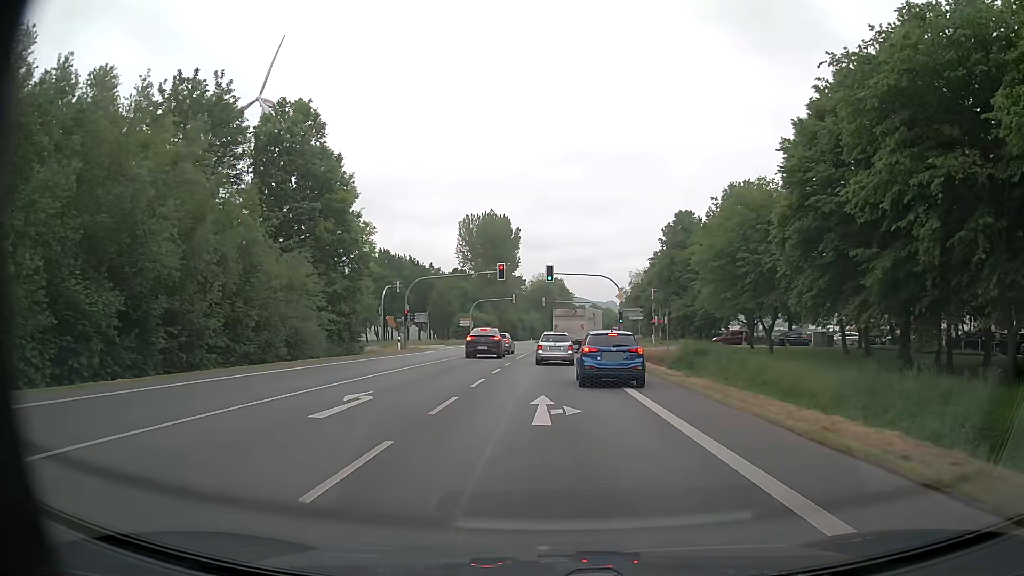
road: primary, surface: asphalt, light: Day
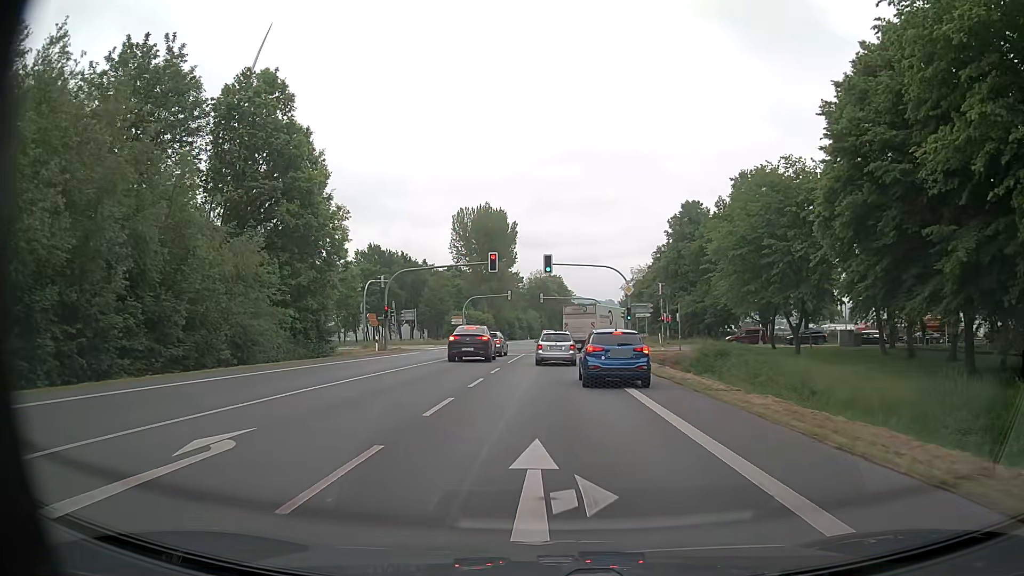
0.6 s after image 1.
(0.0, +6.4) m; 0°
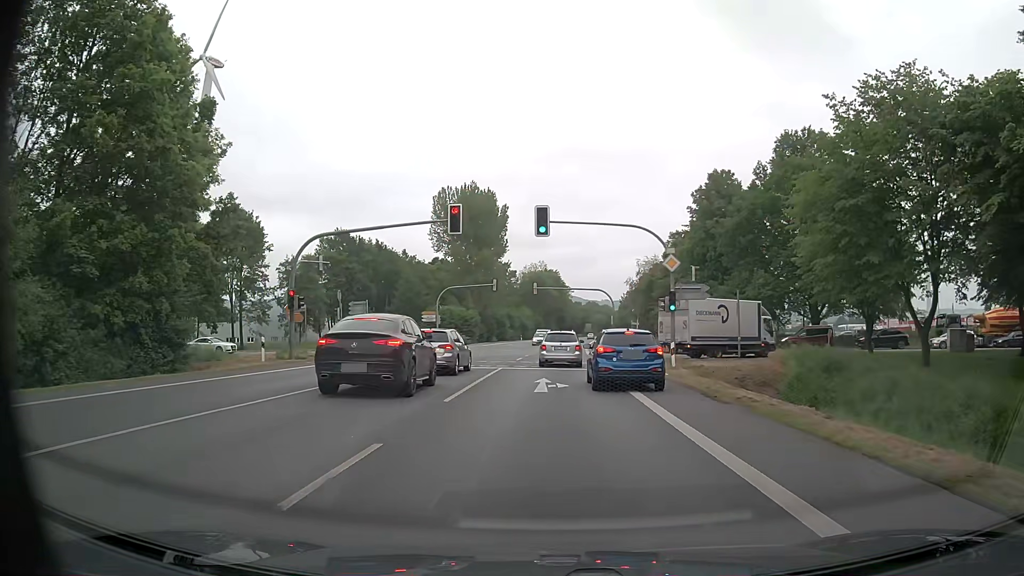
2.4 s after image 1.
(0.0, +18.0) m; 0°
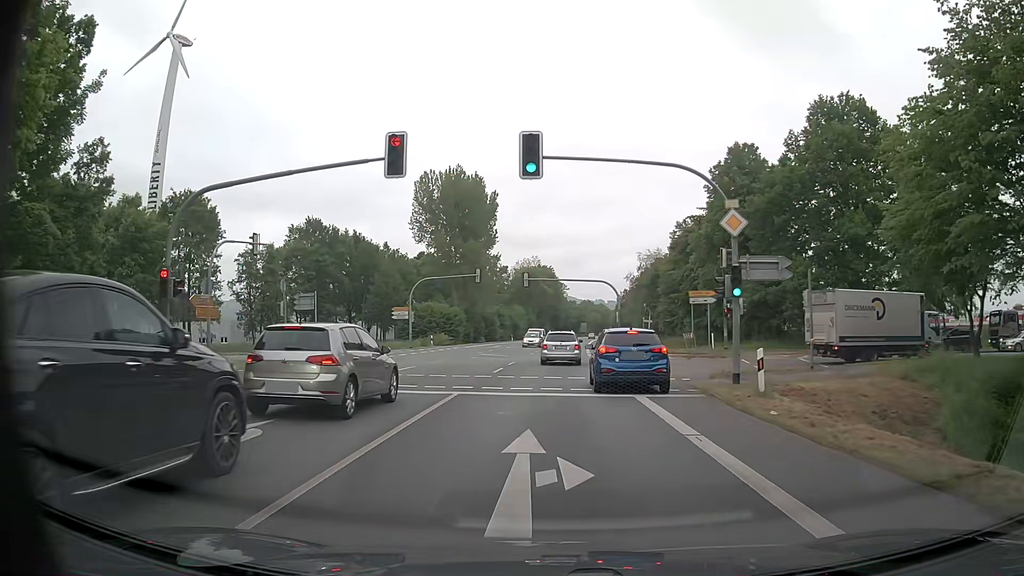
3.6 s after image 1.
(0.0, +11.1) m; 0°
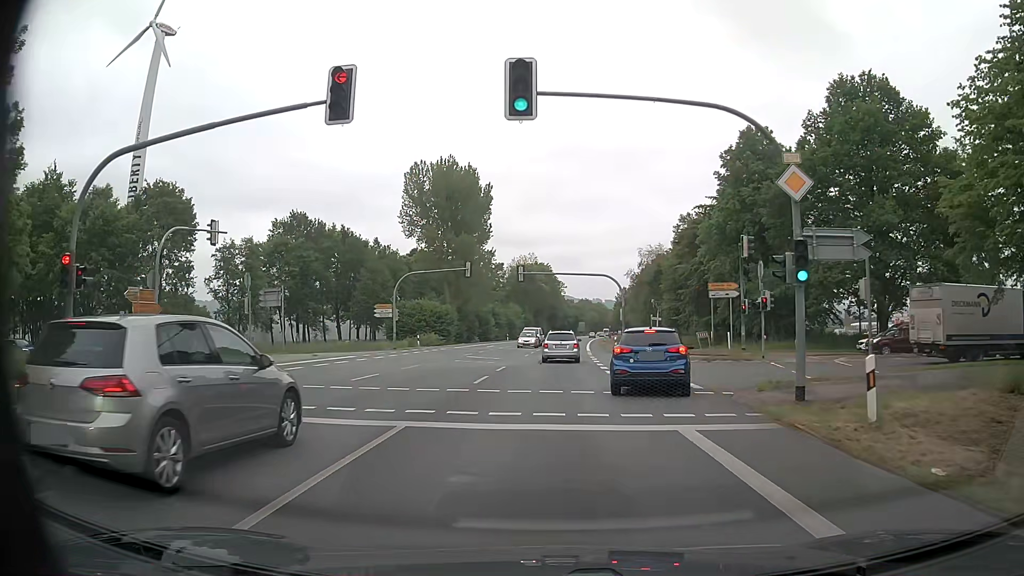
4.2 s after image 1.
(0.0, +5.2) m; 0°
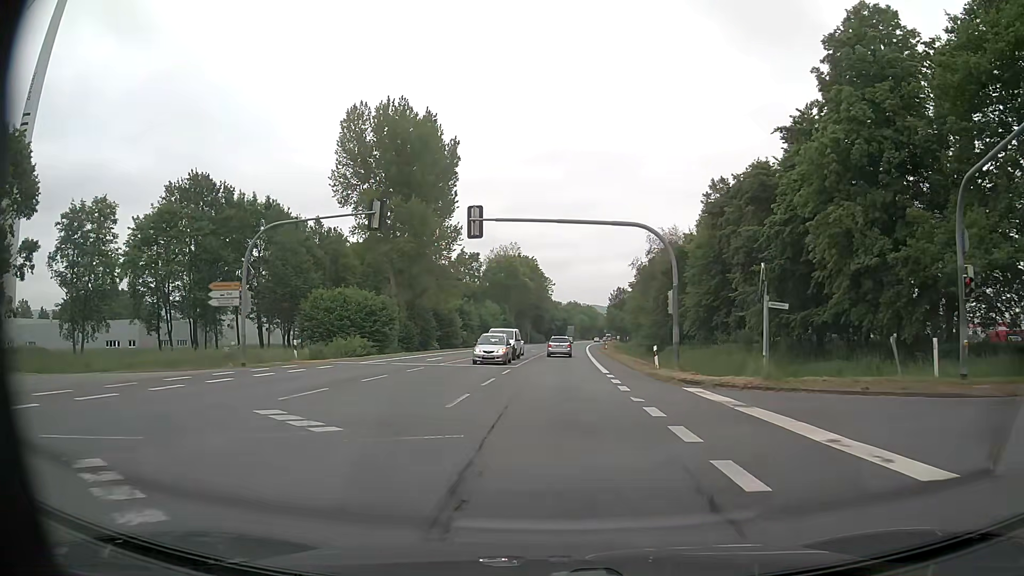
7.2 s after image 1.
(+0.3, +26.5) m; +1°
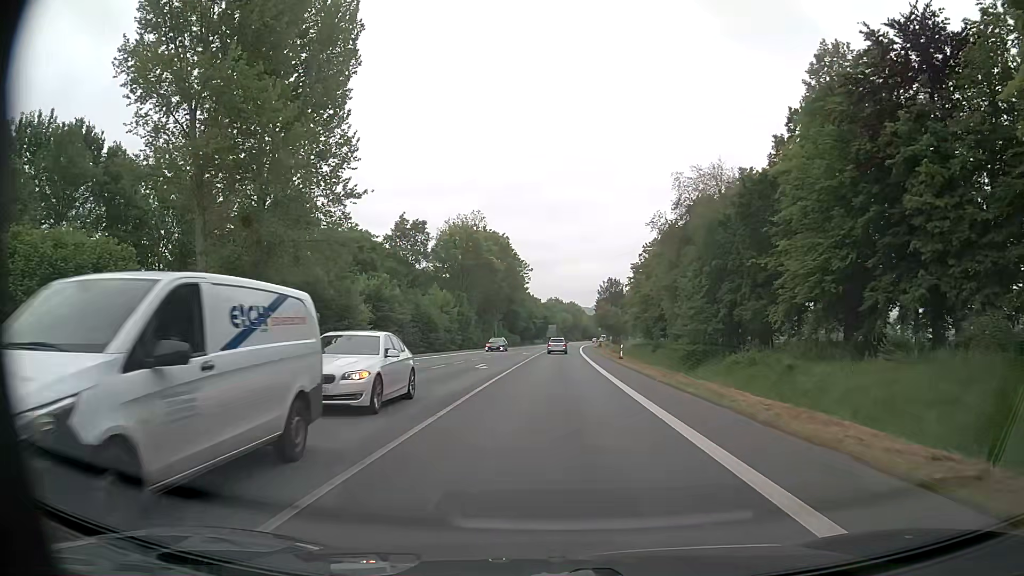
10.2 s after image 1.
(+0.5, +36.9) m; +1°
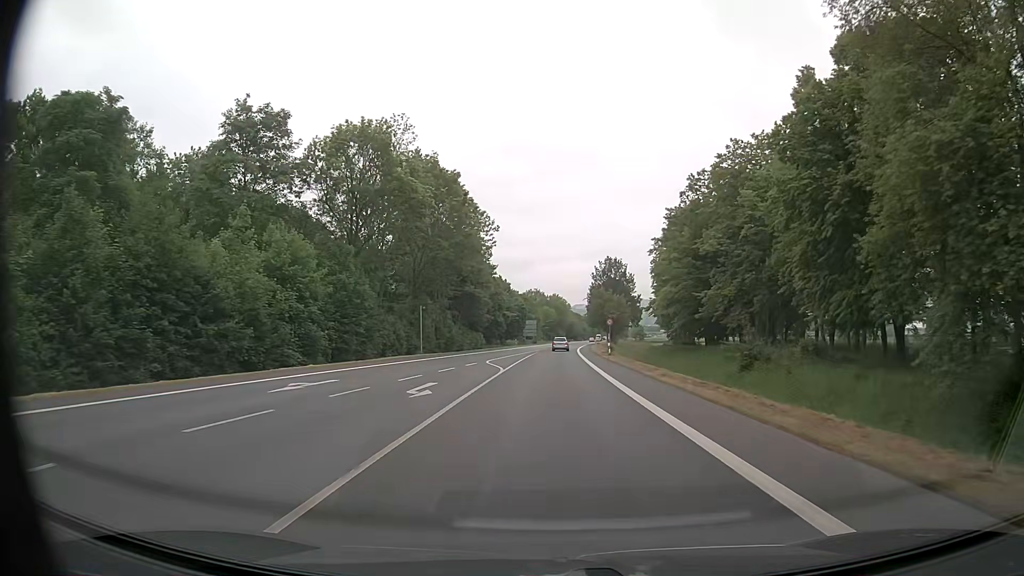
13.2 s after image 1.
(+0.6, +45.8) m; +2°
(0, +10) (0, +20) (0, +30) (0, +40) (0, +50) (+1, +60) (+1, +70) (+1, +80) (+2, +90) (+2, +100) m
